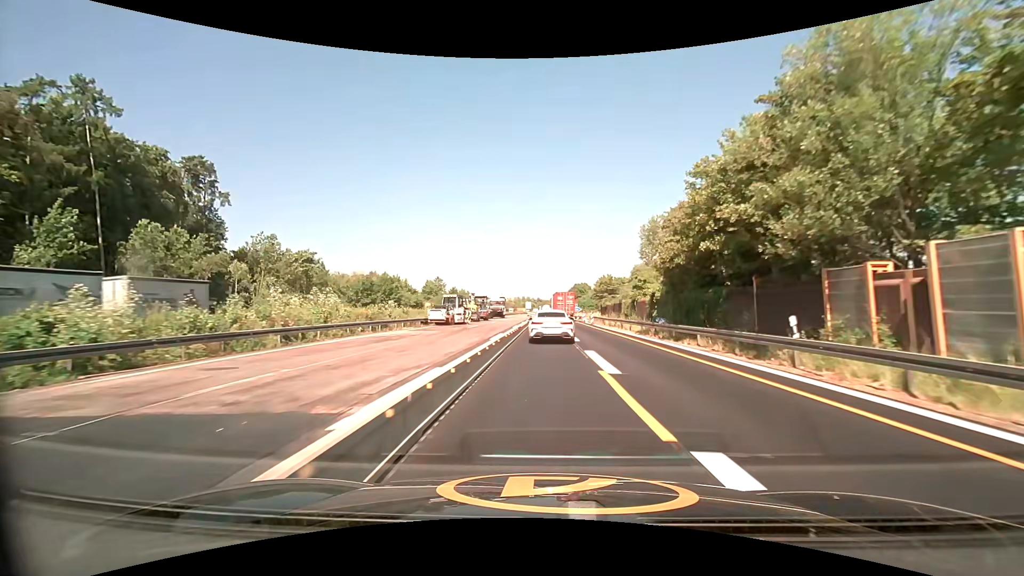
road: motorway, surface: asphalt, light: Day
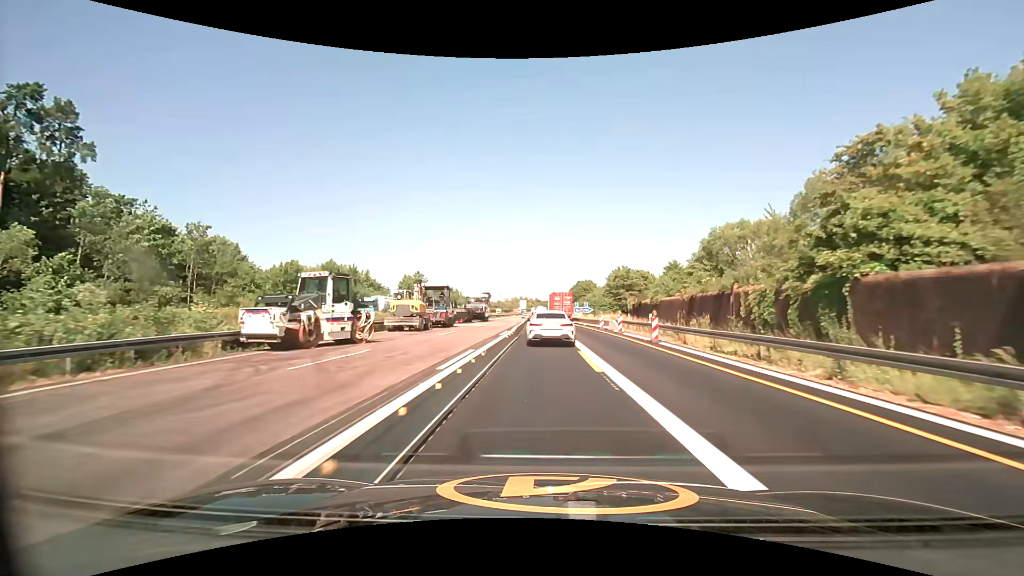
(-0.1, +29.8) m; 0°
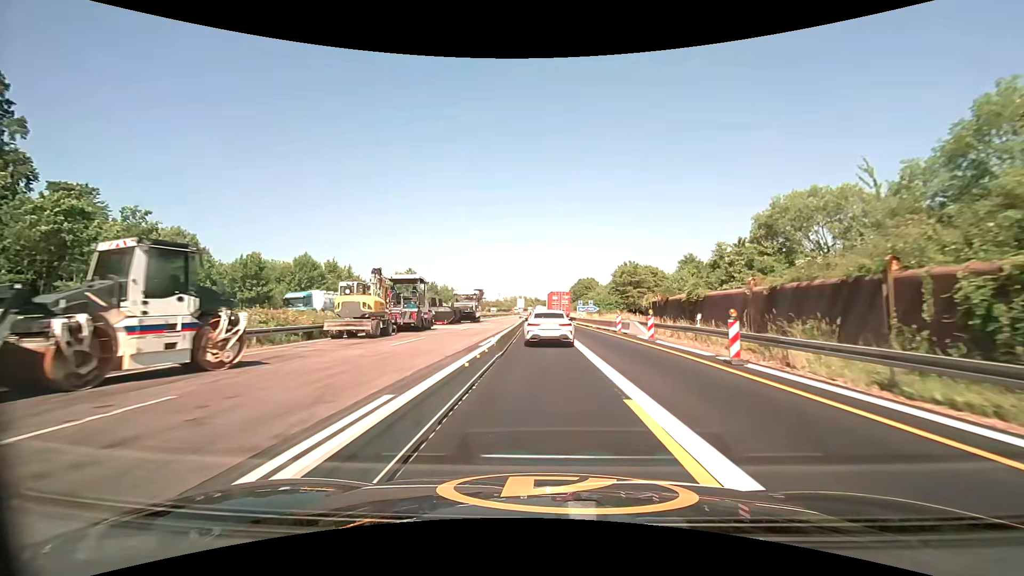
(0.0, +9.6) m; 0°
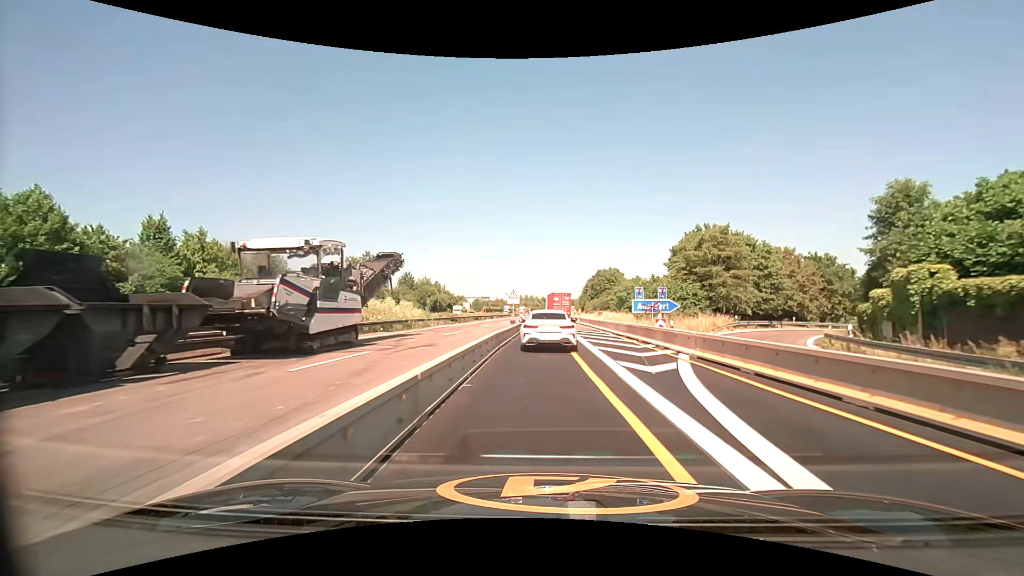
(-0.3, +44.6) m; -1°
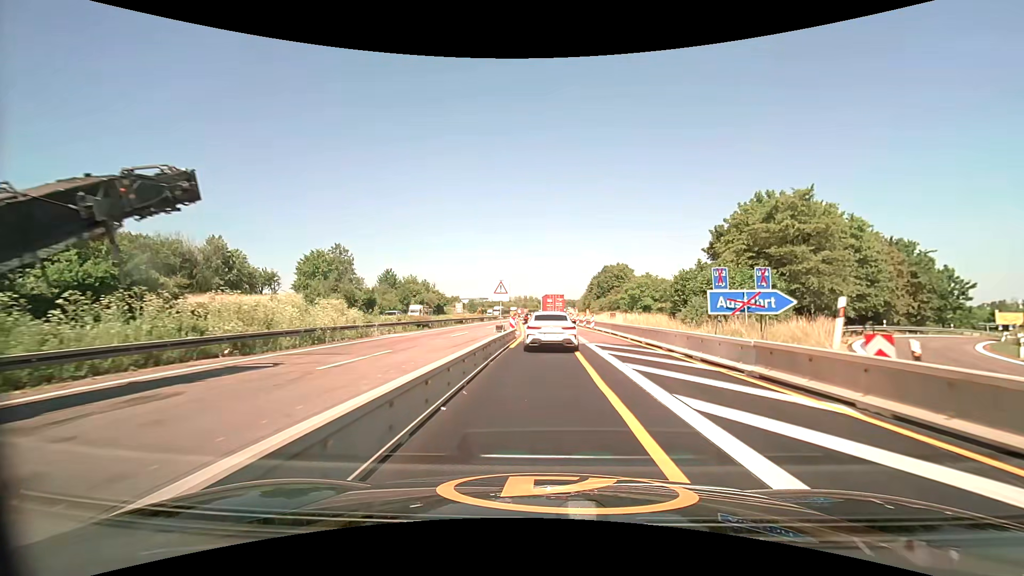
(0.0, +16.8) m; 0°
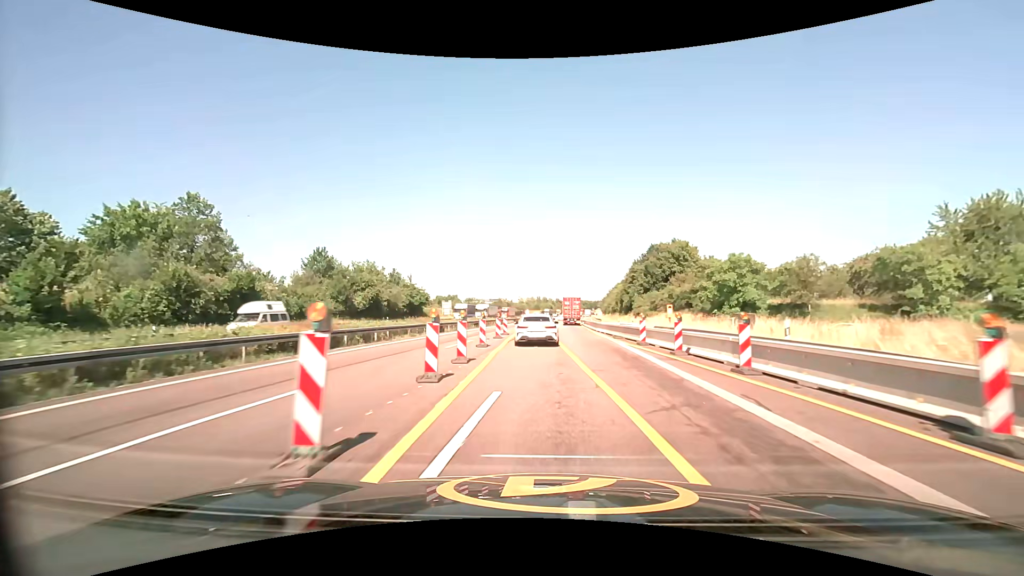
(-0.3, +45.7) m; -2°
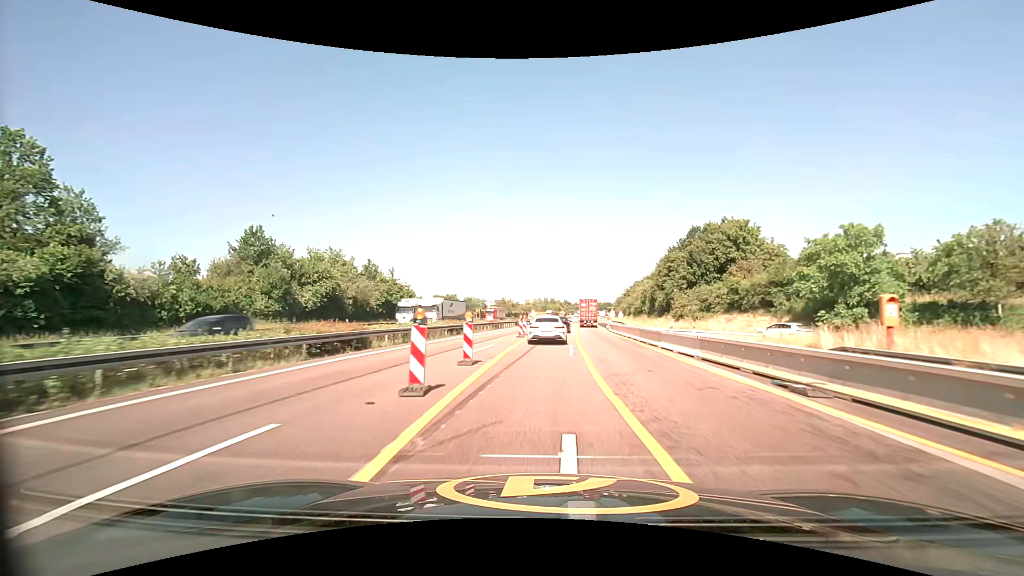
(-0.2, +21.1) m; -1°
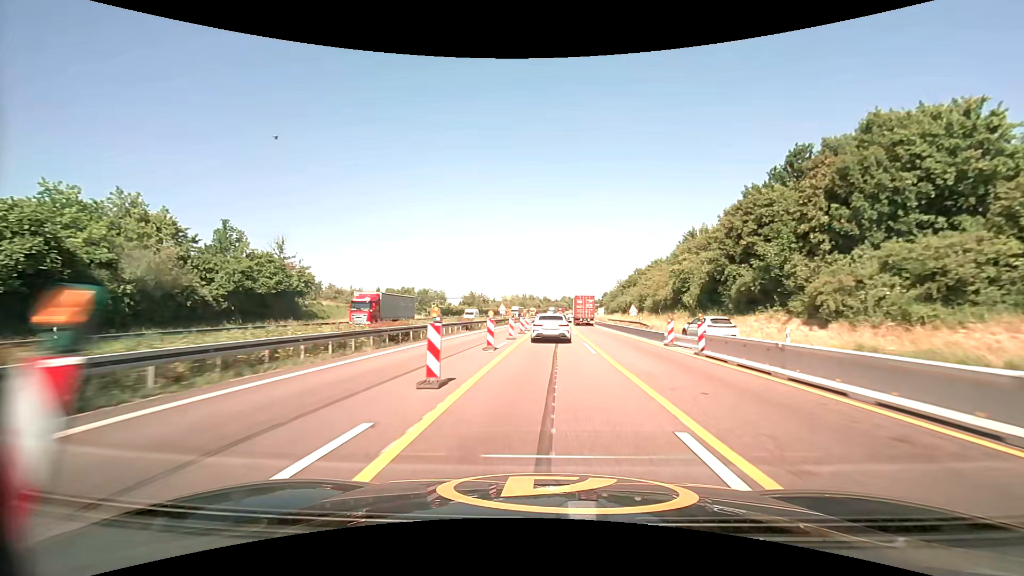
(+0.8, +36.2) m; +3°
(0, +10) (0, +20) (0, +30) (+1, +40) (+1, +50) (+1, +60) (+2, +70) (+2, +80) (+3, +90) (+3, +100) m
